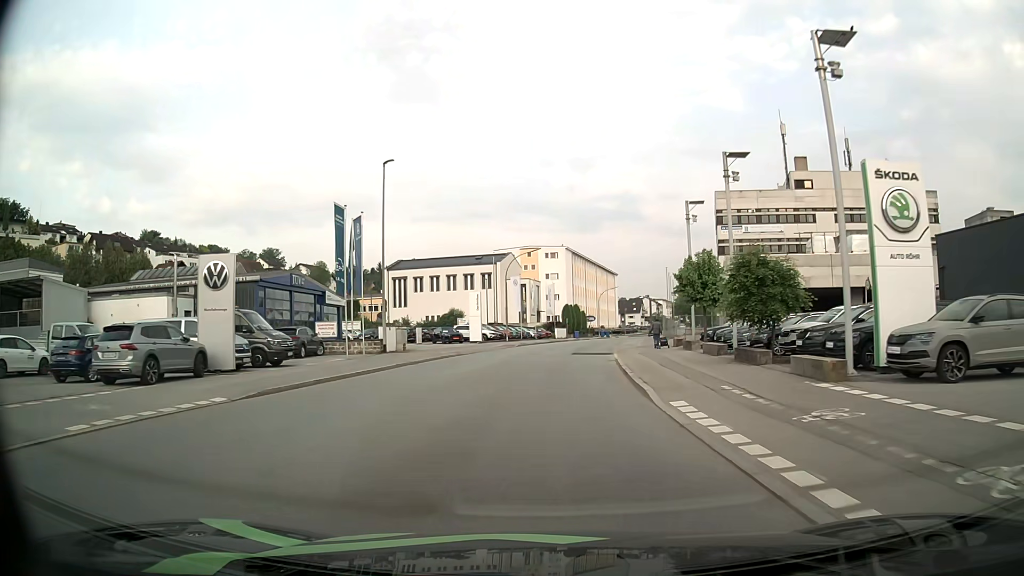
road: tertiary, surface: asphalt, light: Day
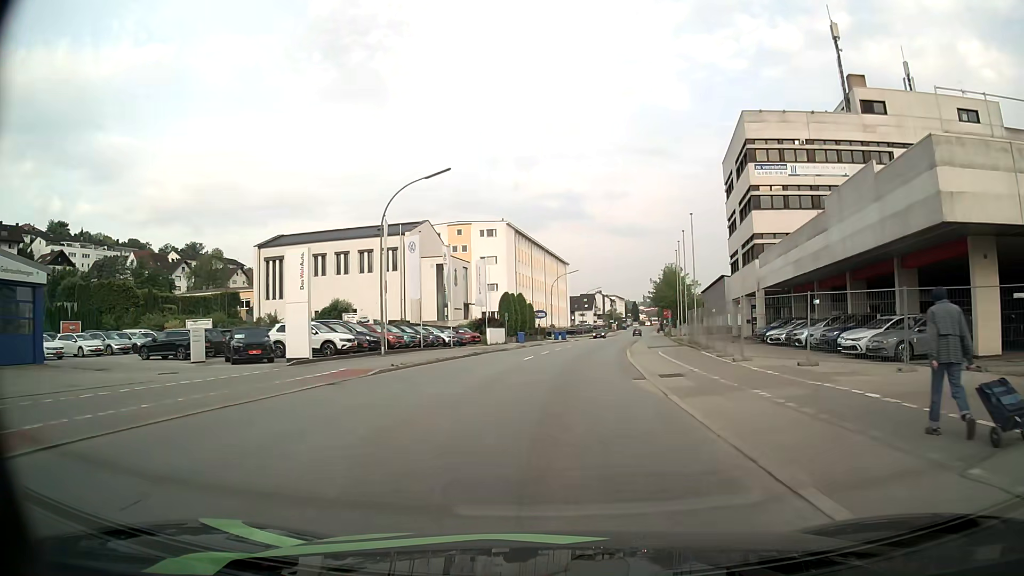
(+1.1, +33.6) m; +4°
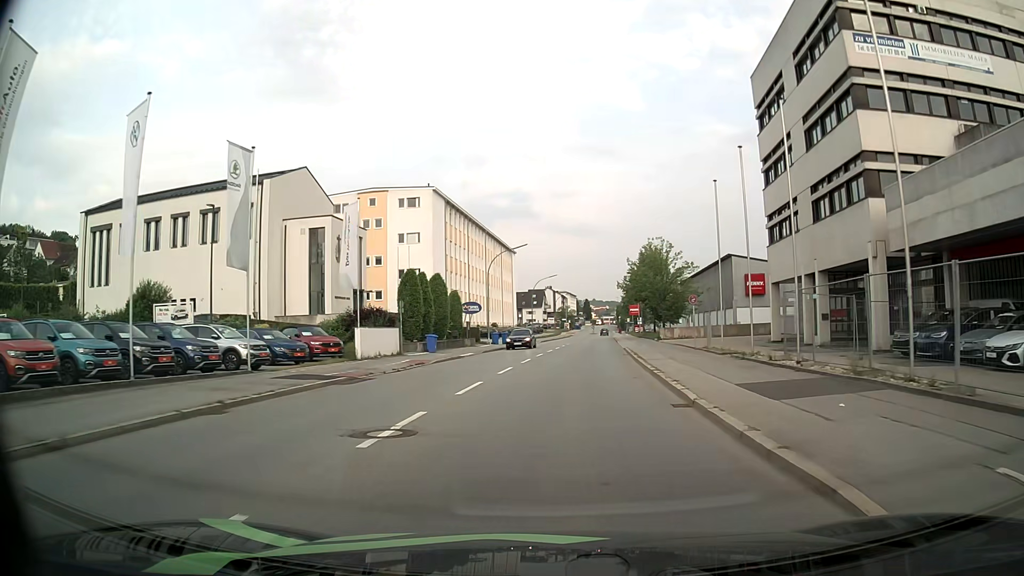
(+1.1, +26.7) m; +4°
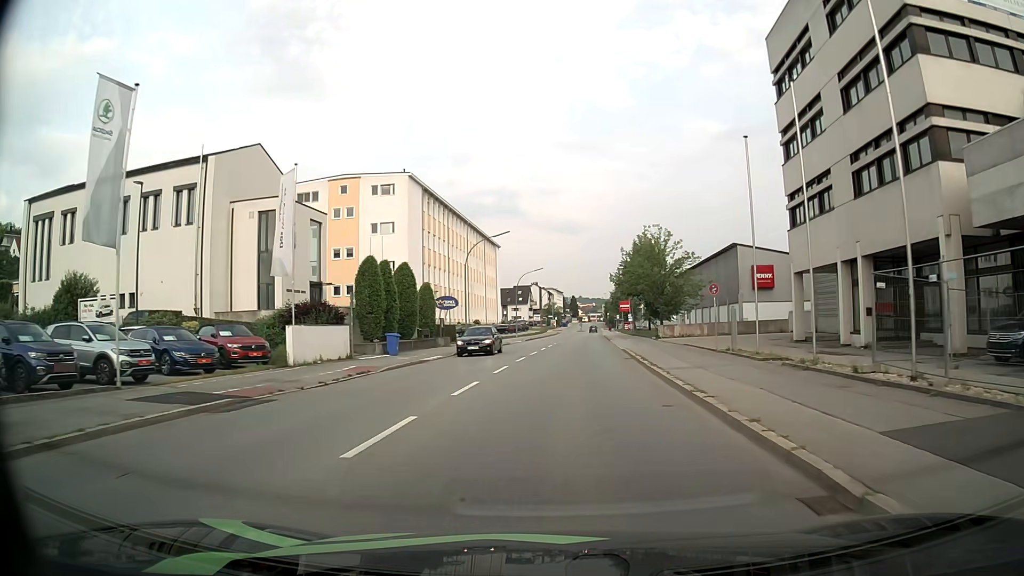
(+0.1, +6.7) m; +1°
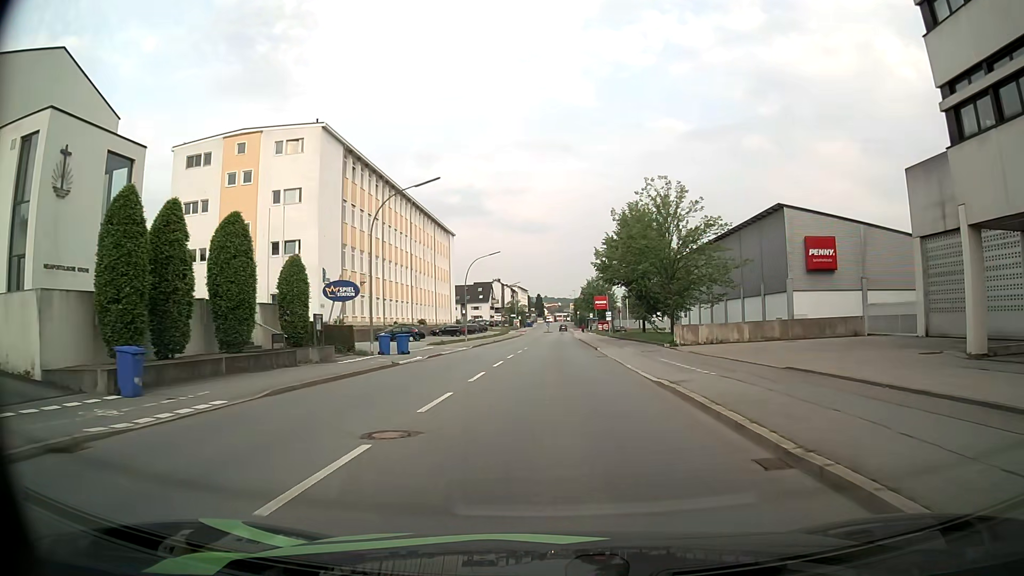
(+0.6, +20.2) m; +3°
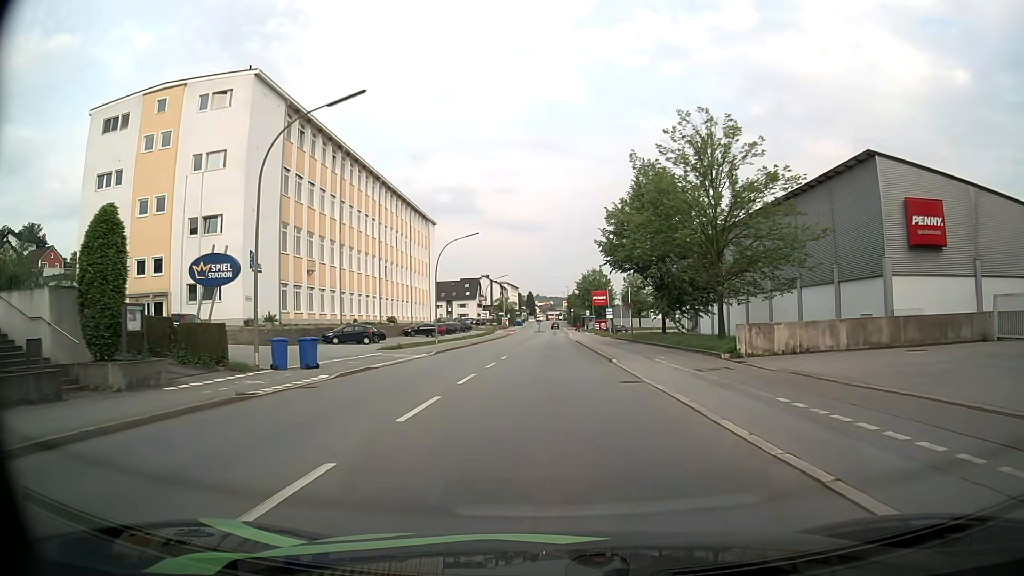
(+0.1, +13.3) m; +1°
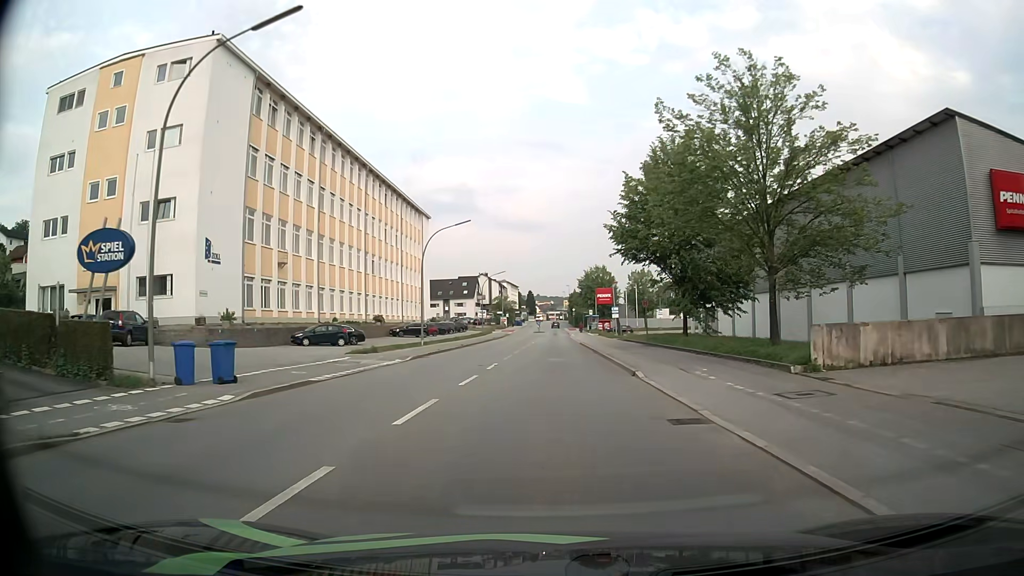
(0.0, +6.5) m; 0°
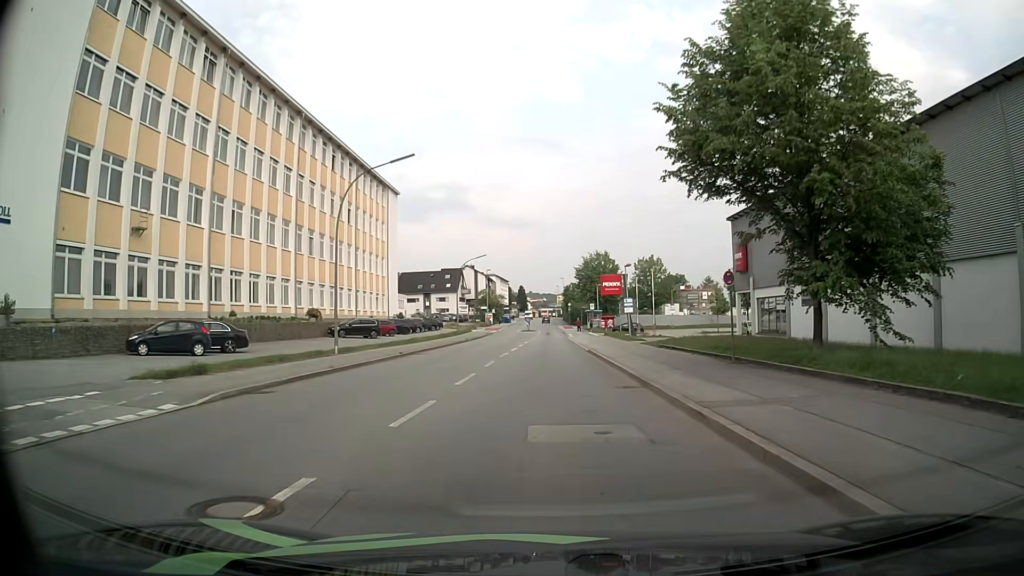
(+0.1, +18.7) m; +1°
